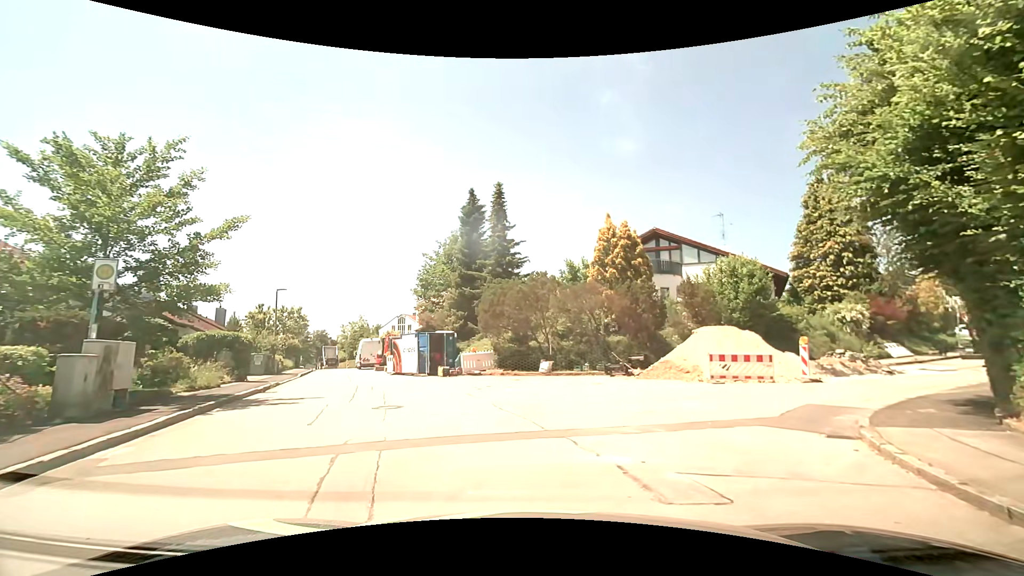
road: residential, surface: asphalt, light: Day
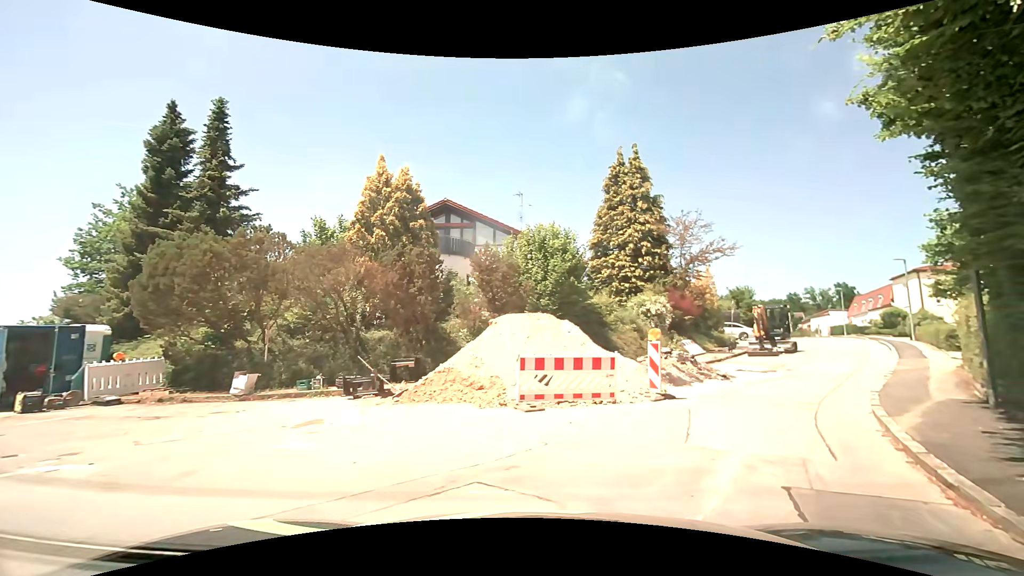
(+1.3, +8.8) m; +24°
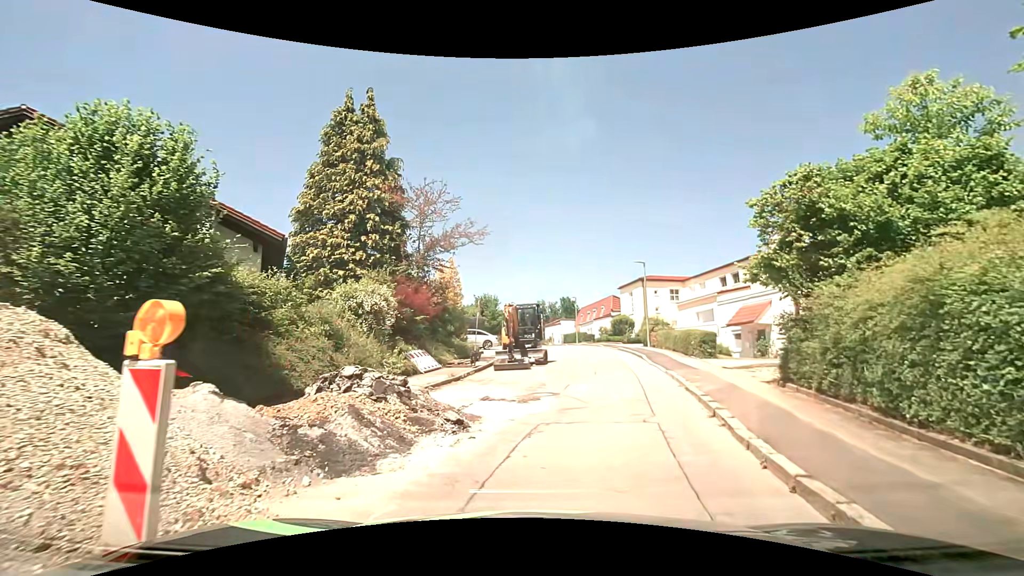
(+2.1, +8.8) m; +27°
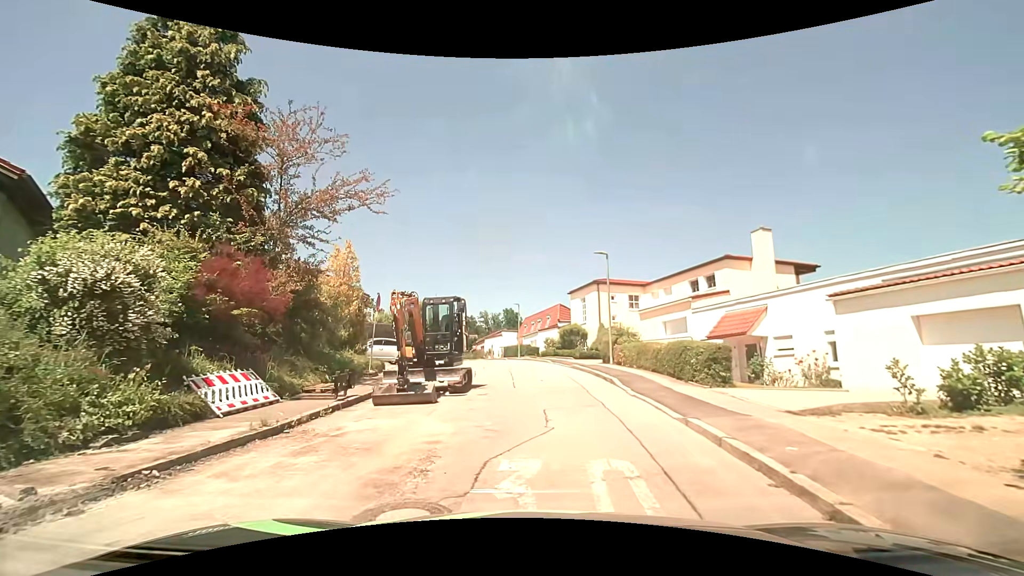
(+0.5, +7.8) m; +7°
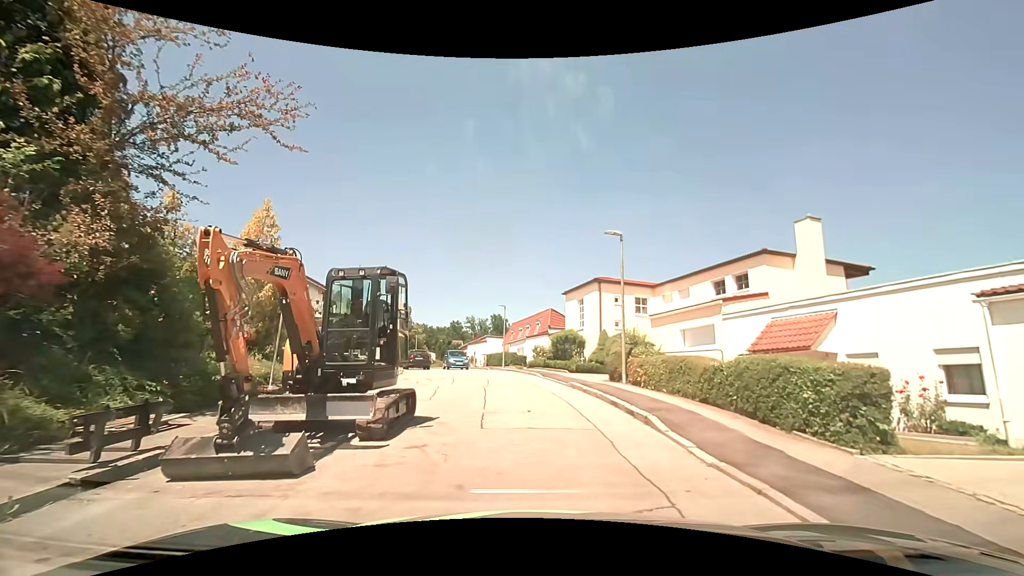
(0.0, +6.0) m; -1°
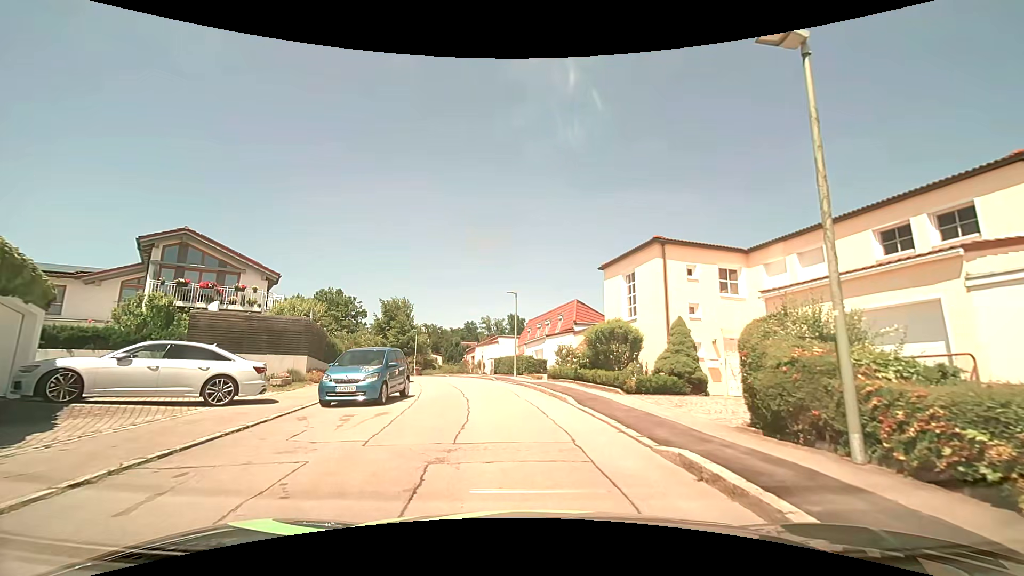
(+0.4, +11.1) m; 0°
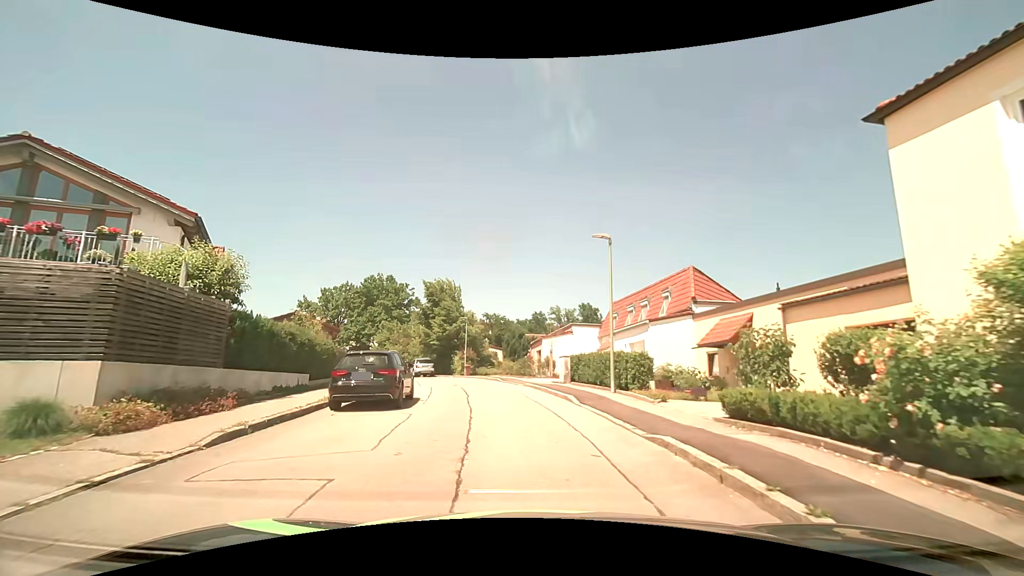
(-1.0, +13.8) m; -8°
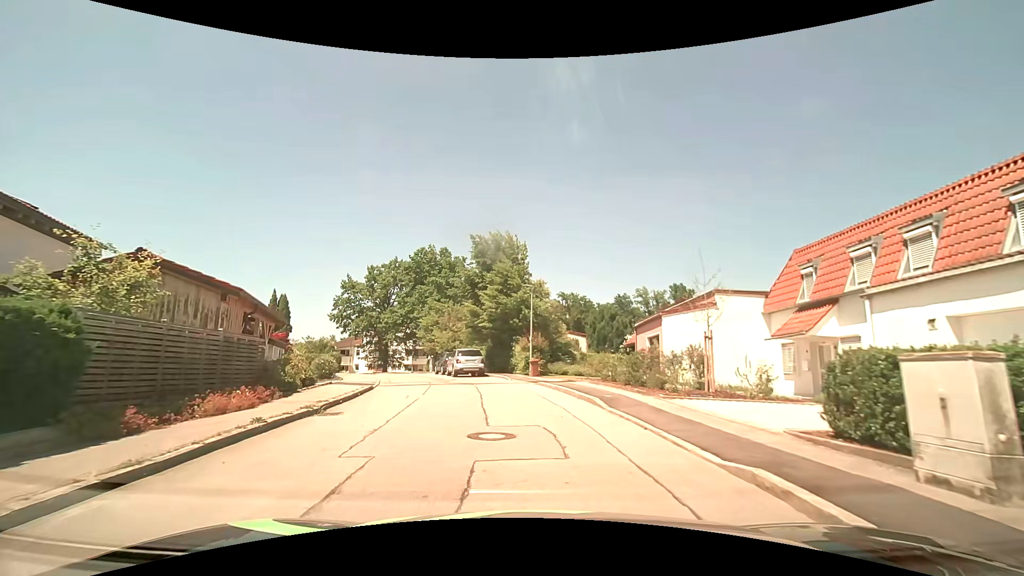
(-1.4, +16.8) m; -9°
(0, +10) (-2, +20) (-5, +29) (-9, +39) (-12, +48) (-16, +57) (-21, +66) (-28, +73) (-35, +81) (-42, +87) m
